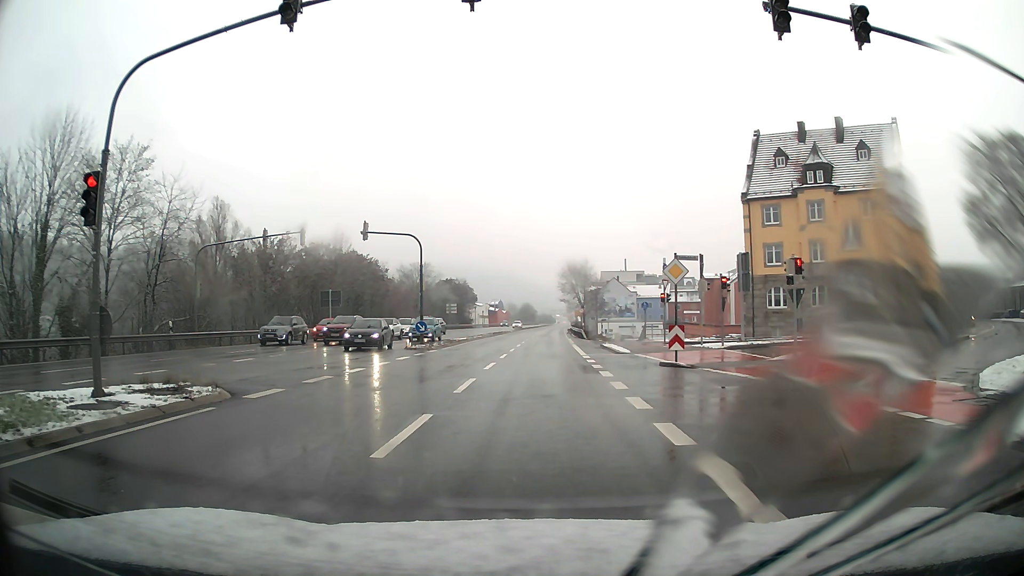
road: primary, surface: asphalt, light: Day
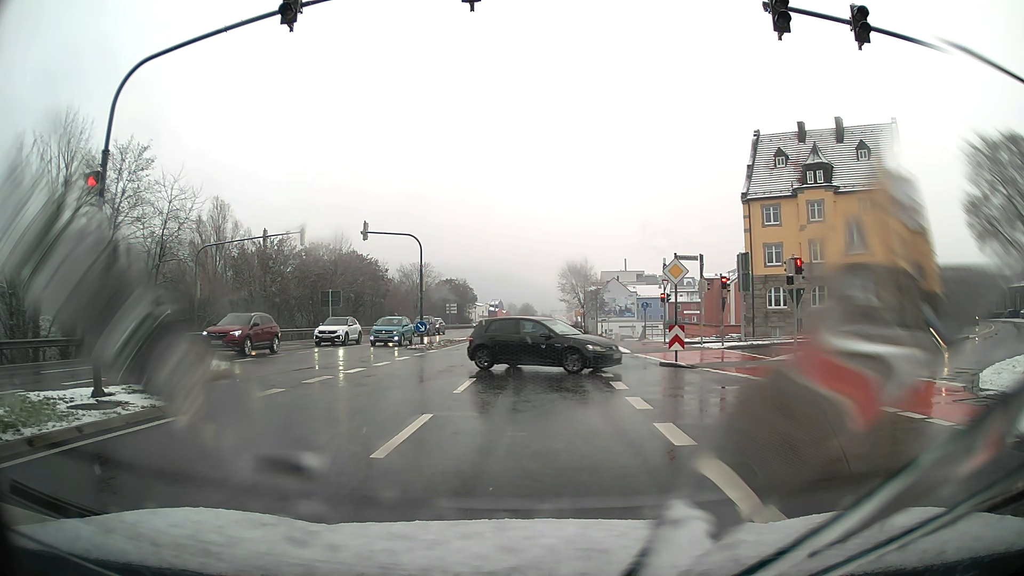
(0.0, 0.0) m; 0°
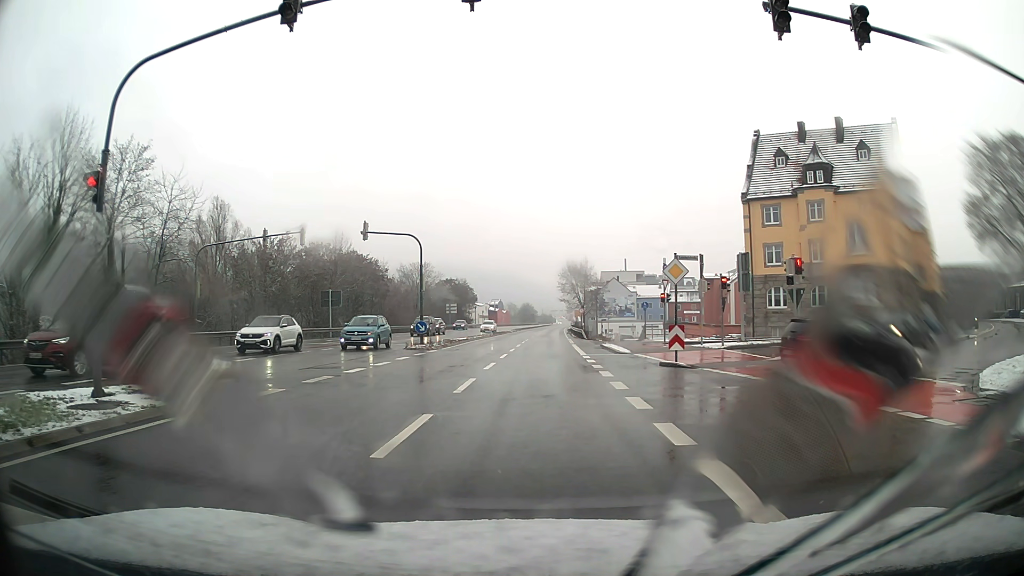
(0.0, 0.0) m; 0°
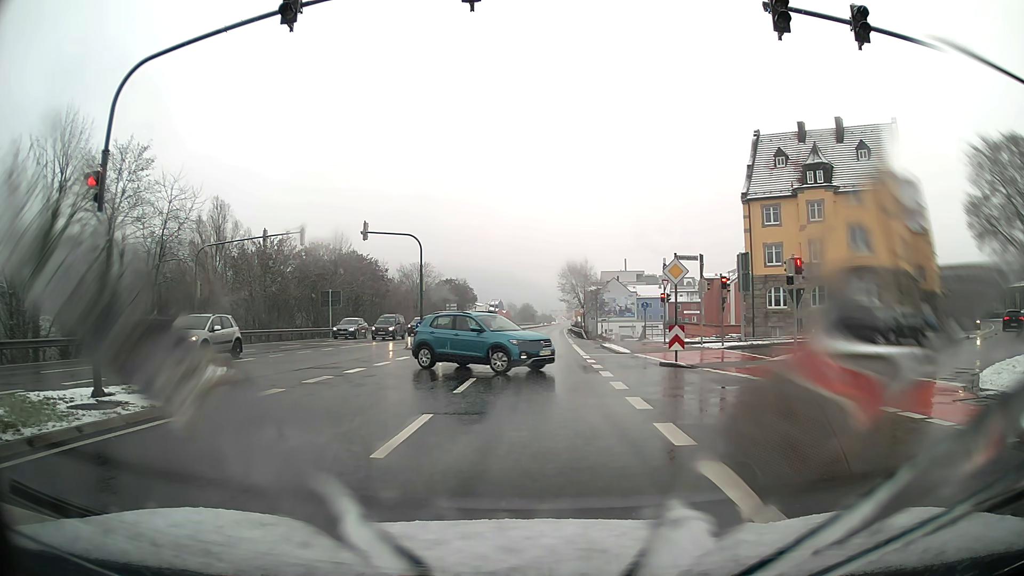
(0.0, 0.0) m; 0°
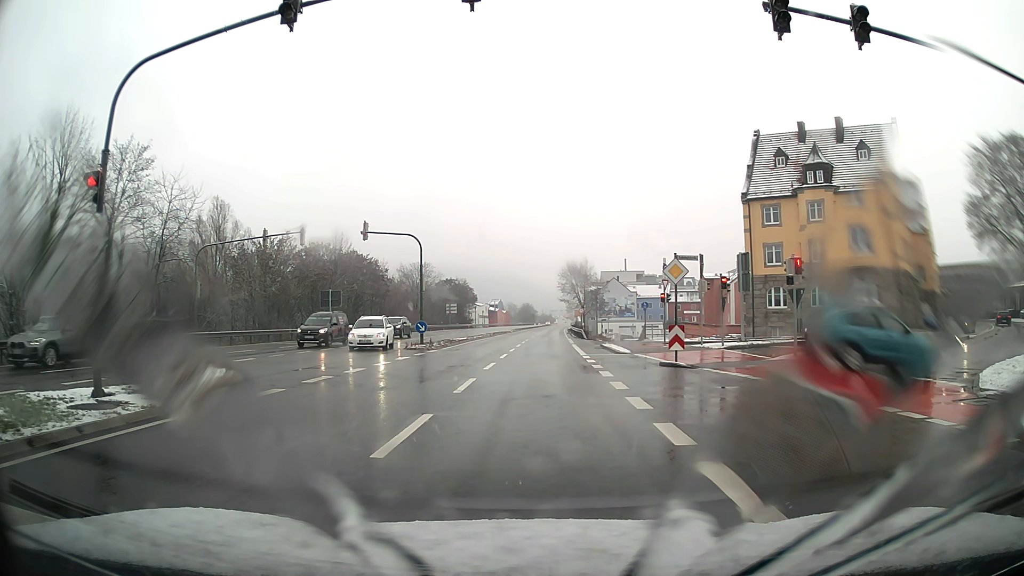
(0.0, 0.0) m; 0°
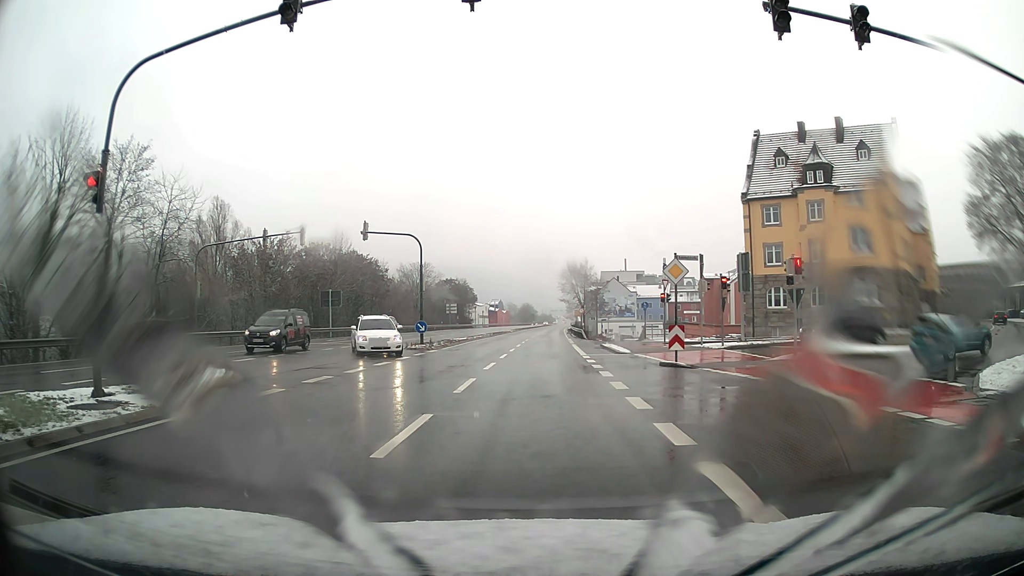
(0.0, 0.0) m; 0°
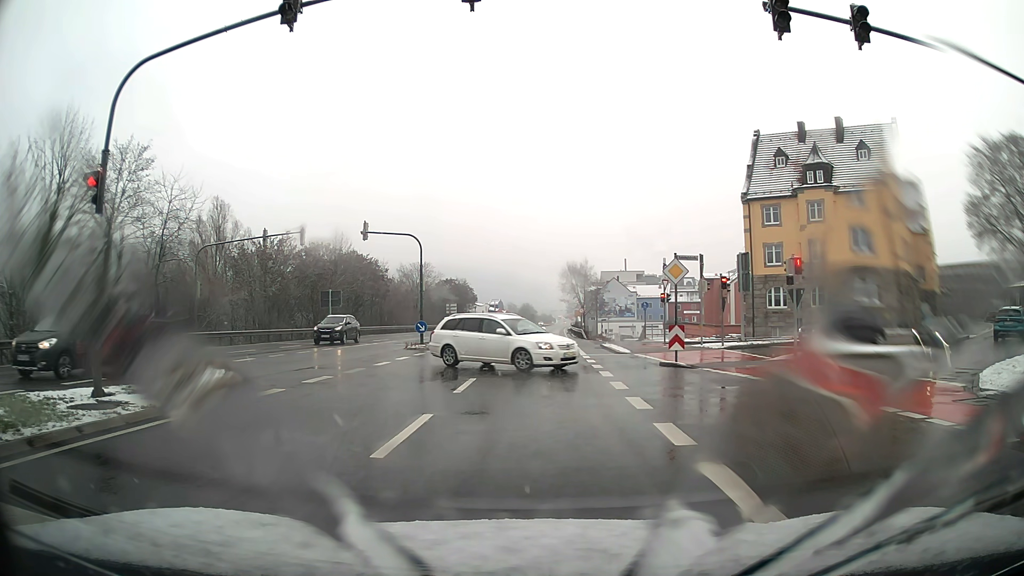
(0.0, 0.0) m; 0°
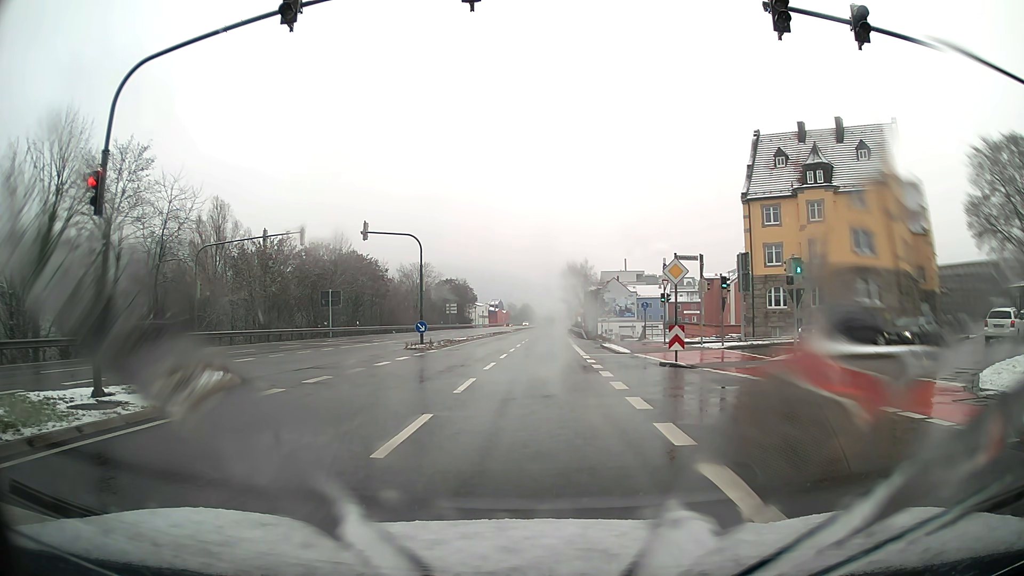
(0.0, 0.0) m; 0°
